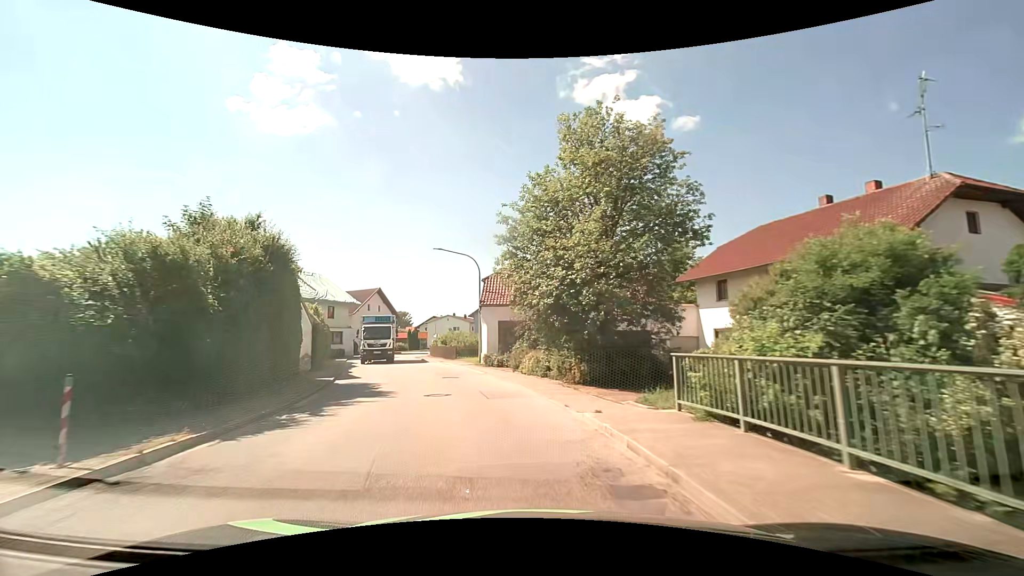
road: secondary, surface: asphalt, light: Day
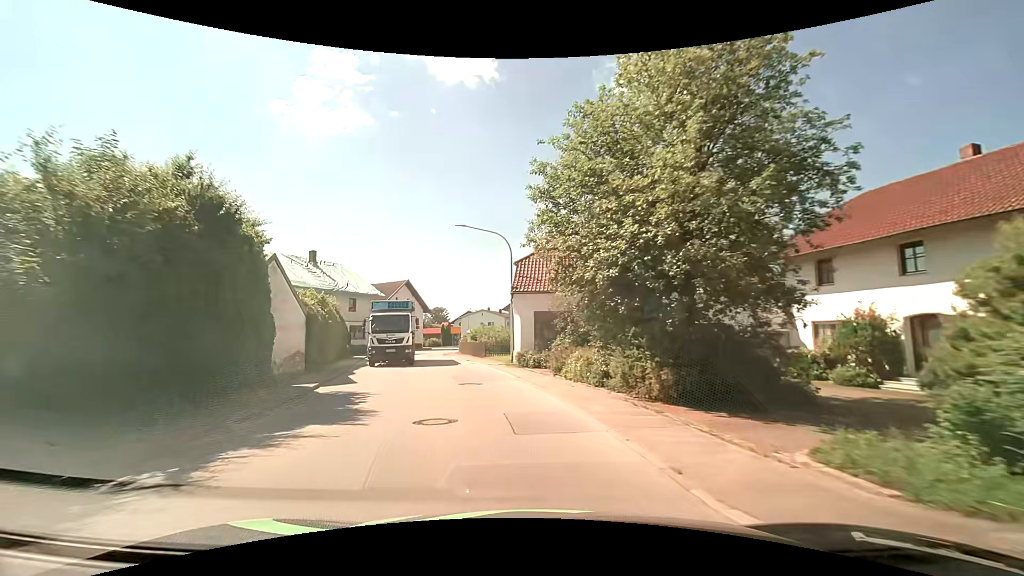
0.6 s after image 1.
(-0.2, +5.5) m; -5°
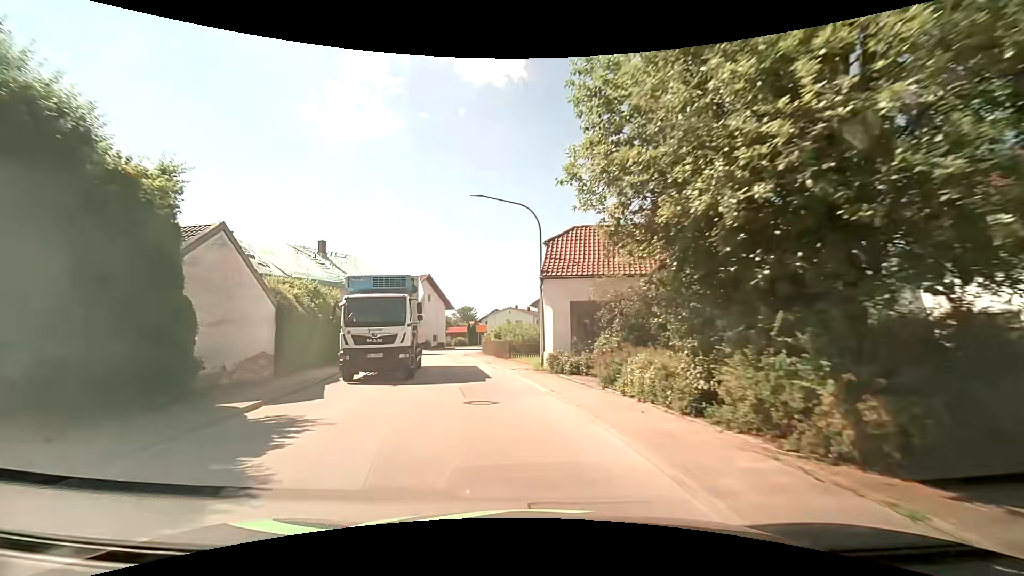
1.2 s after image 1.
(-0.2, +5.3) m; -3°
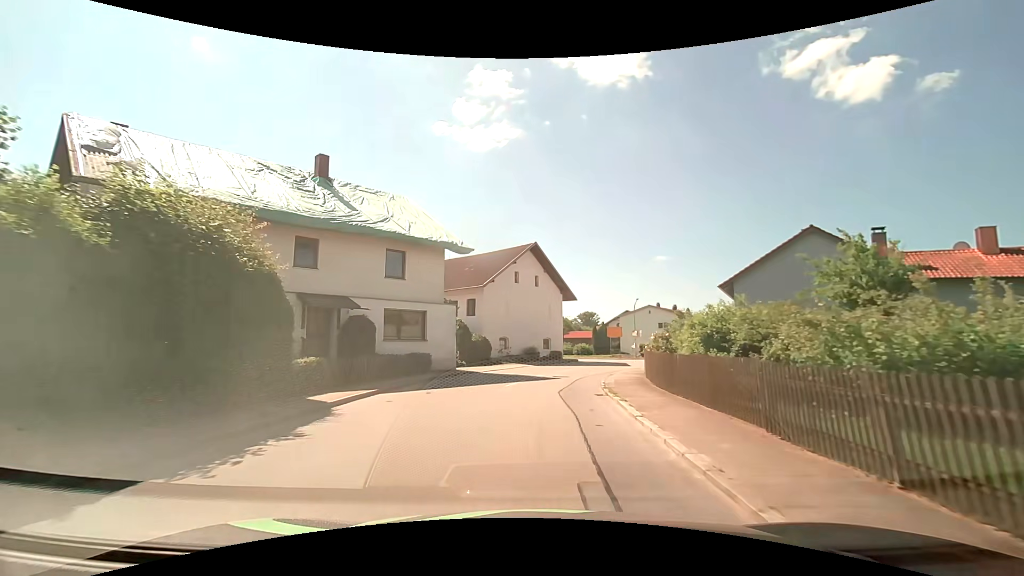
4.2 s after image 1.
(-3.5, +24.3) m; -14°
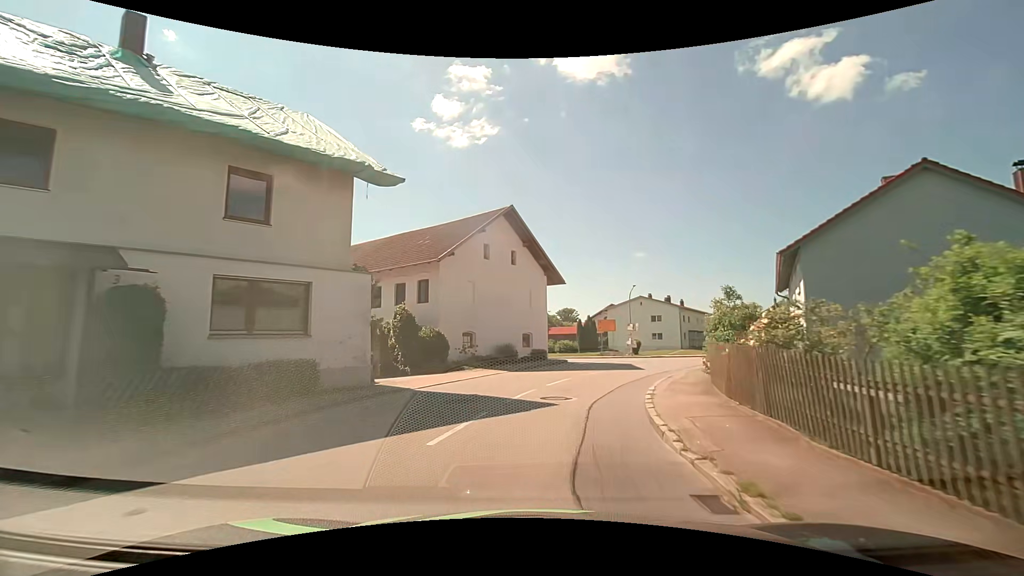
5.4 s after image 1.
(+0.1, +10.1) m; +2°
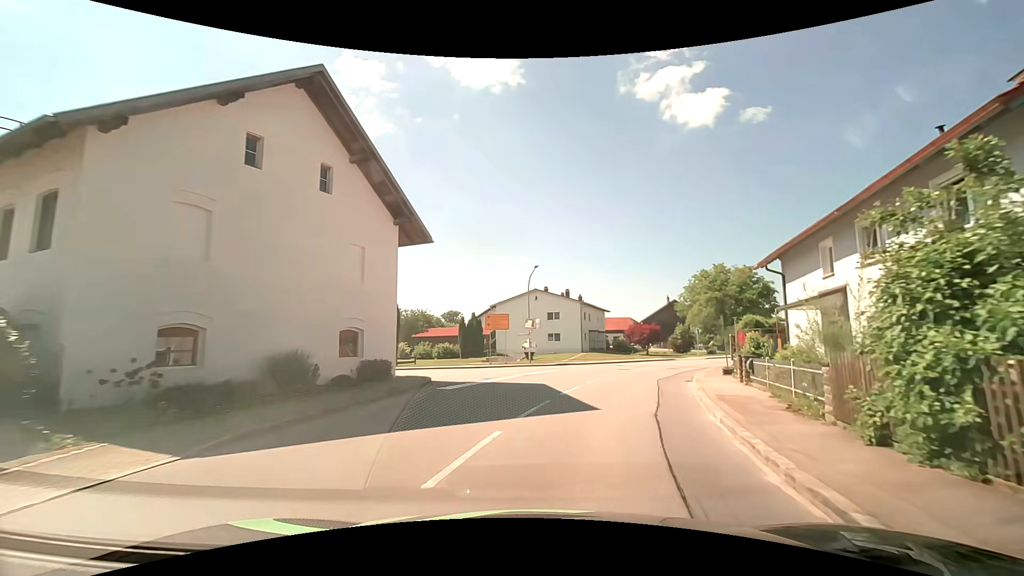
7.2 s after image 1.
(+1.4, +15.1) m; +13°
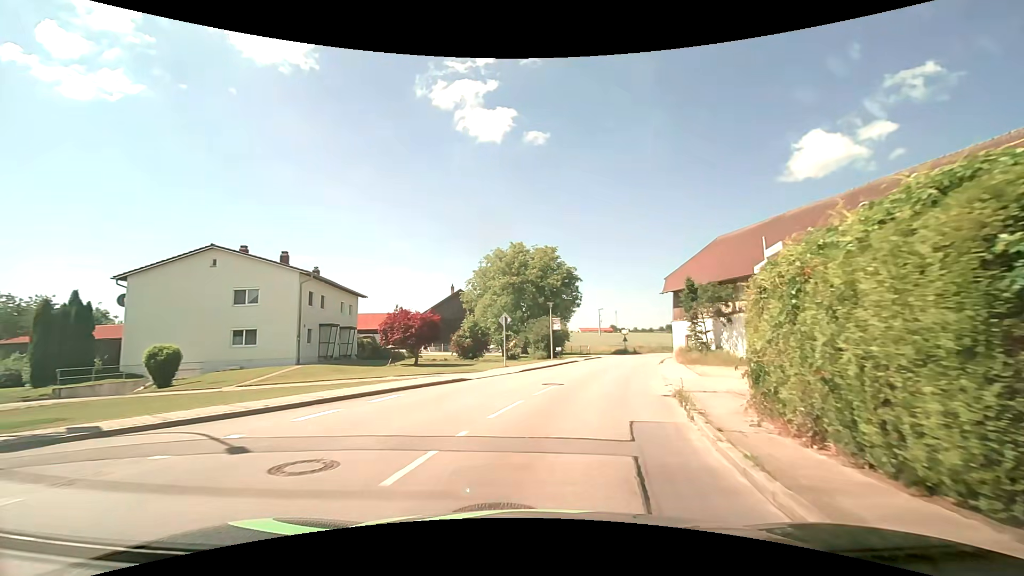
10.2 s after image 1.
(+5.8, +25.5) m; +23°
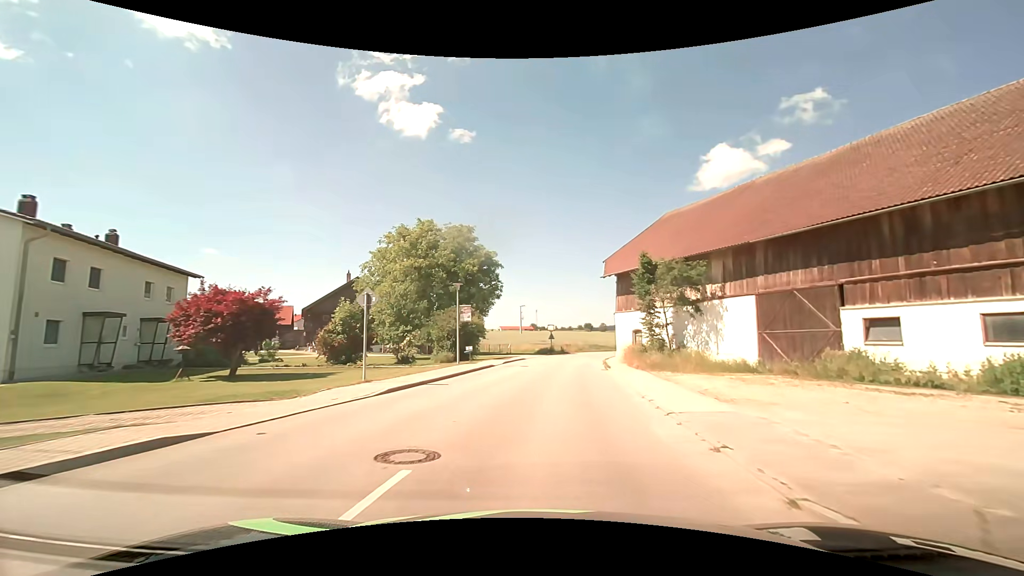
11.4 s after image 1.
(+1.1, +11.4) m; +10°
